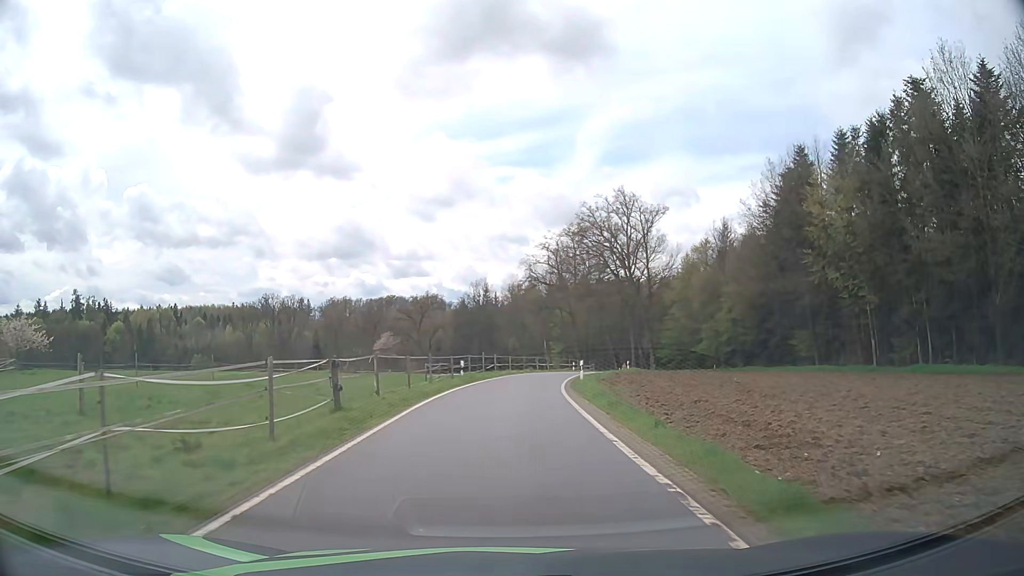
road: tertiary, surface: asphalt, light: Day
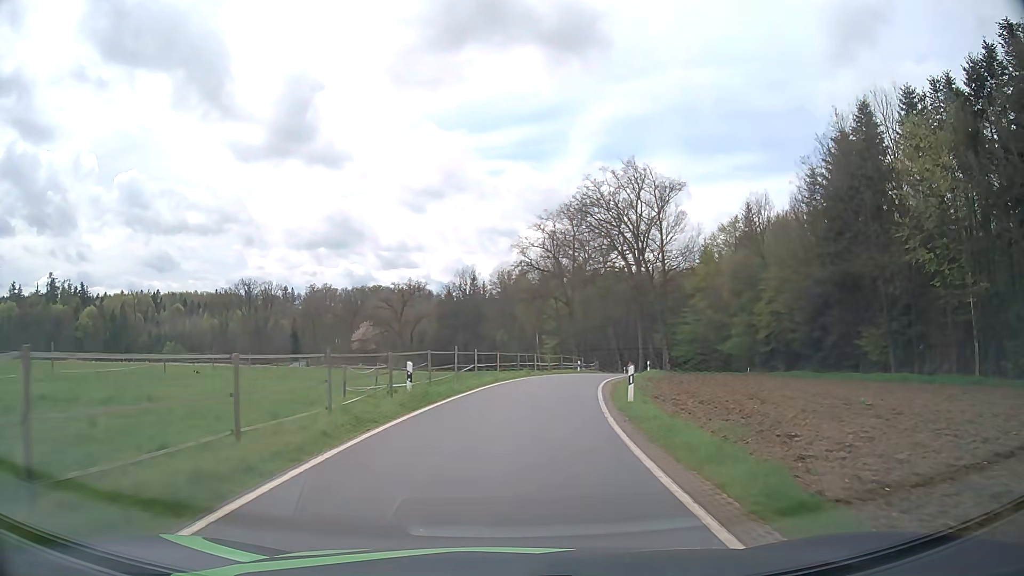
(0.0, +14.3) m; +1°
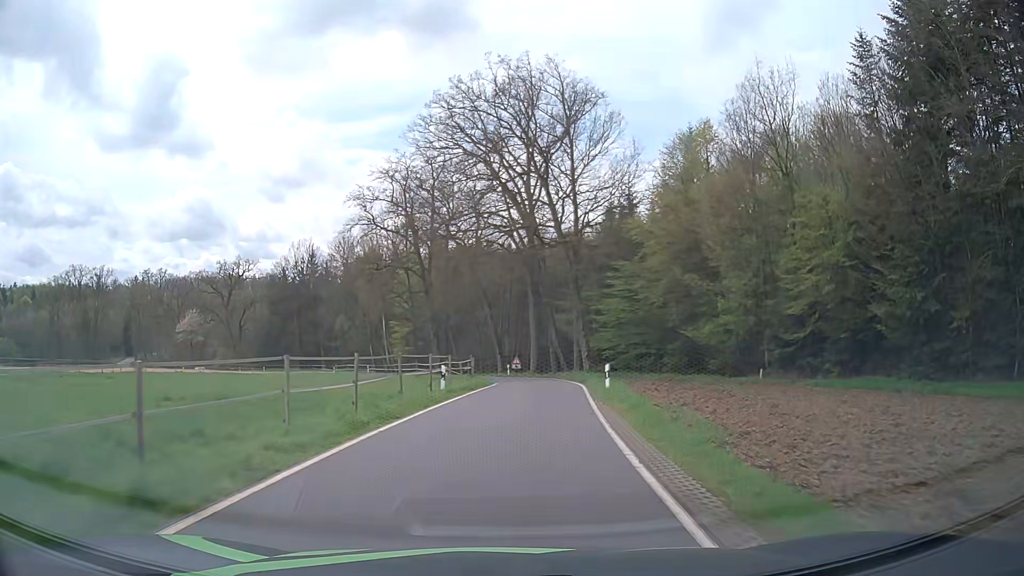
(+2.6, +29.3) m; +11°
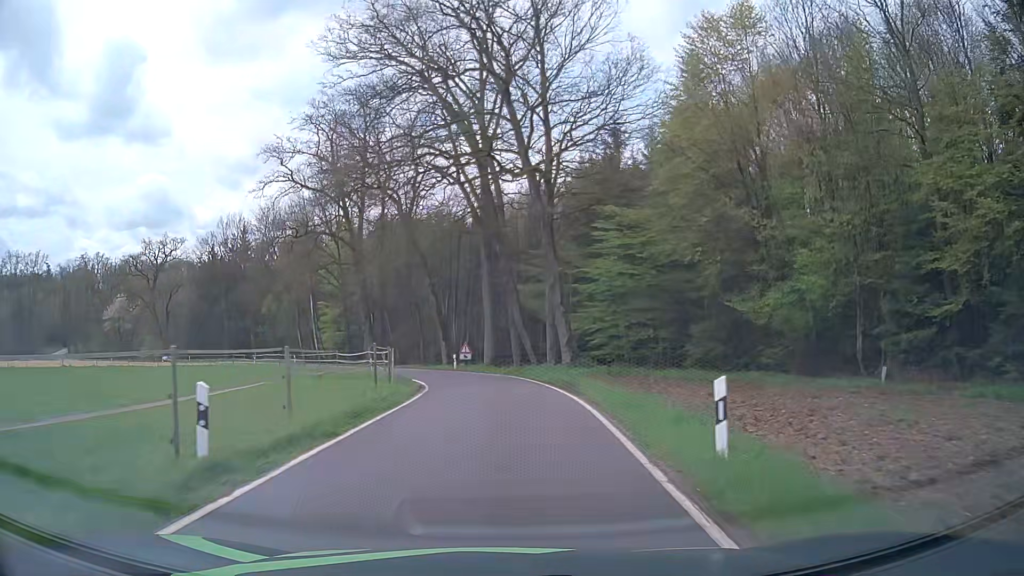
(+0.7, +15.2) m; +4°
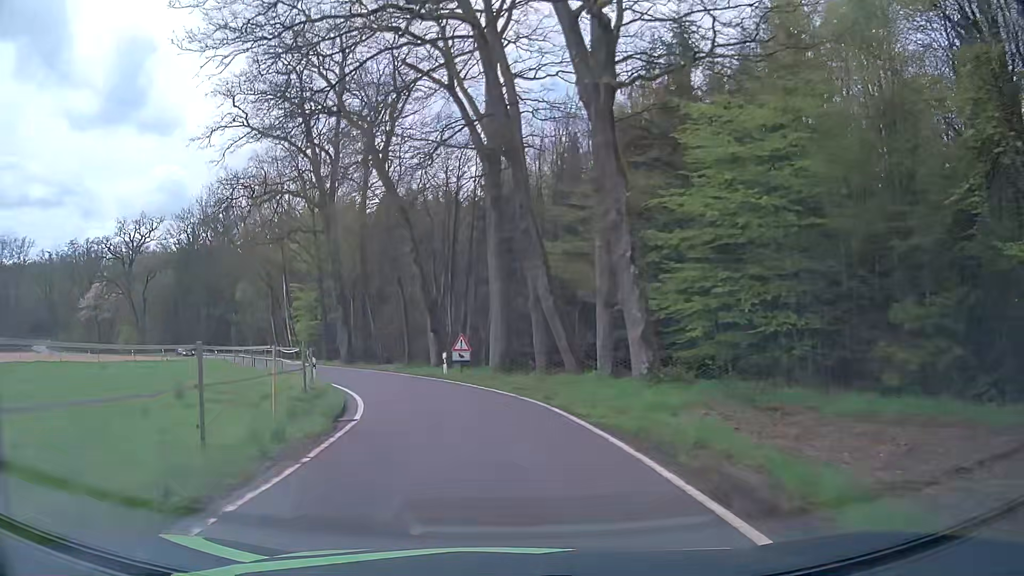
(0.0, +15.2) m; -1°
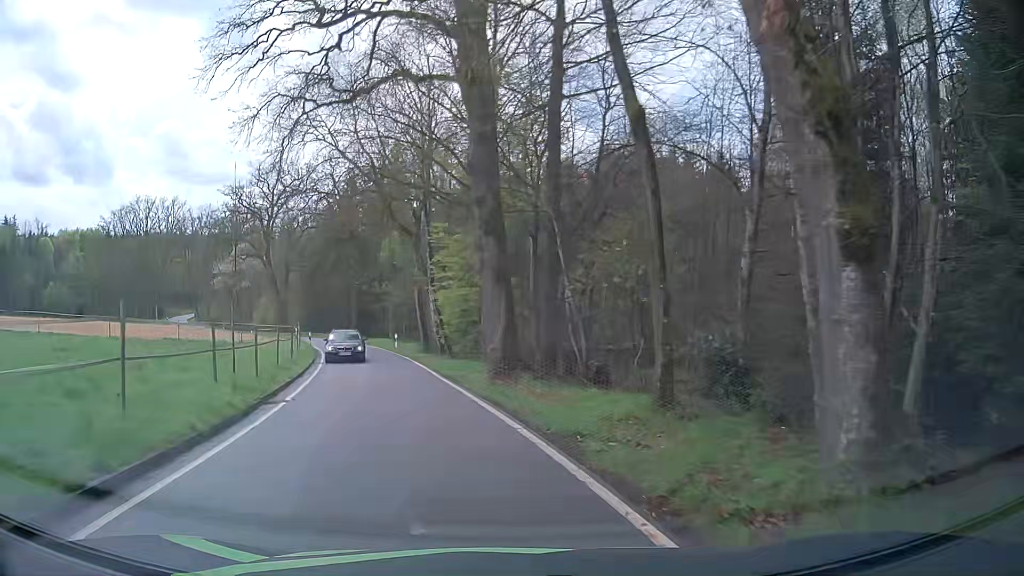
(-3.8, +27.1) m; -18°
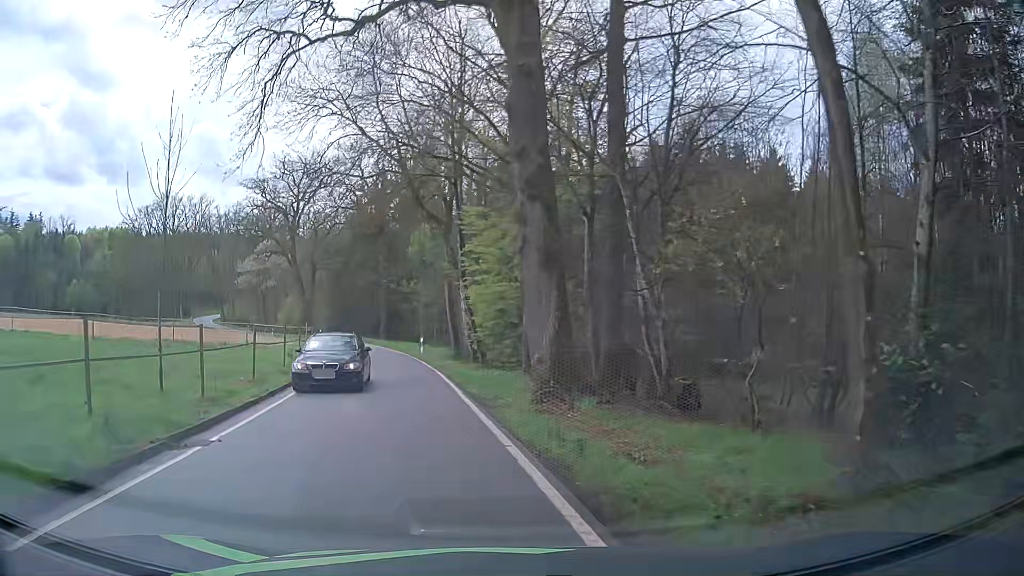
(-0.2, +5.6) m; -3°
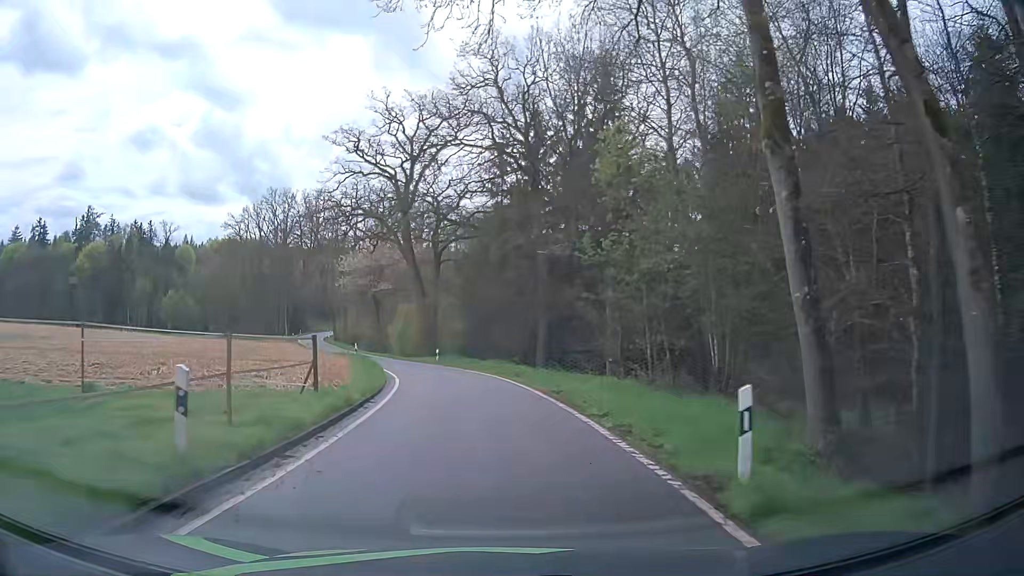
(-5.1, +29.4) m; -13°
(0, +10) (-1, +20) (-3, +30) (-6, +39) (-9, +49) (-12, +58) (-16, +67) (-20, +77) (-24, +86) (-28, +95) m
